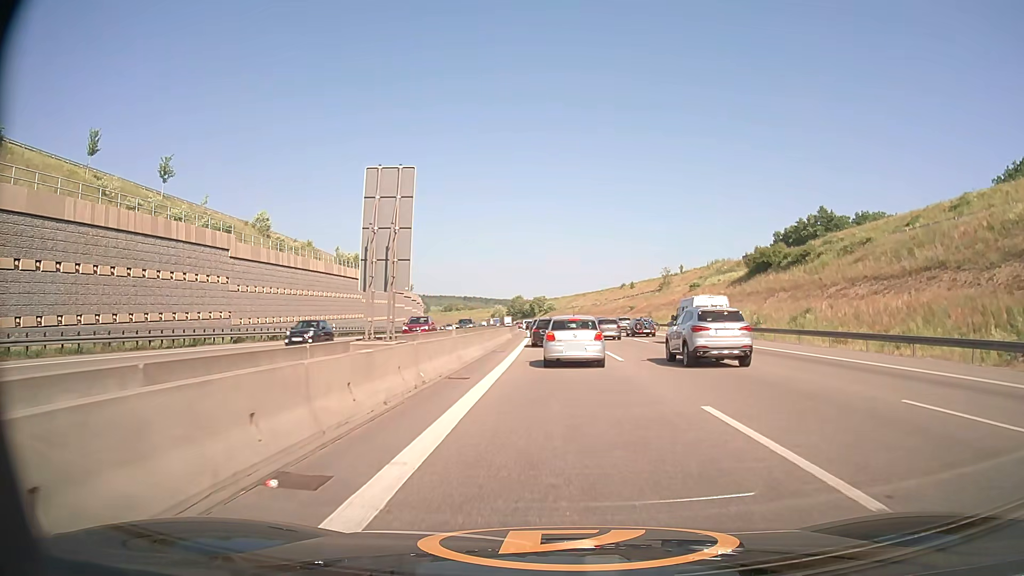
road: motorway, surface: asphalt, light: Day
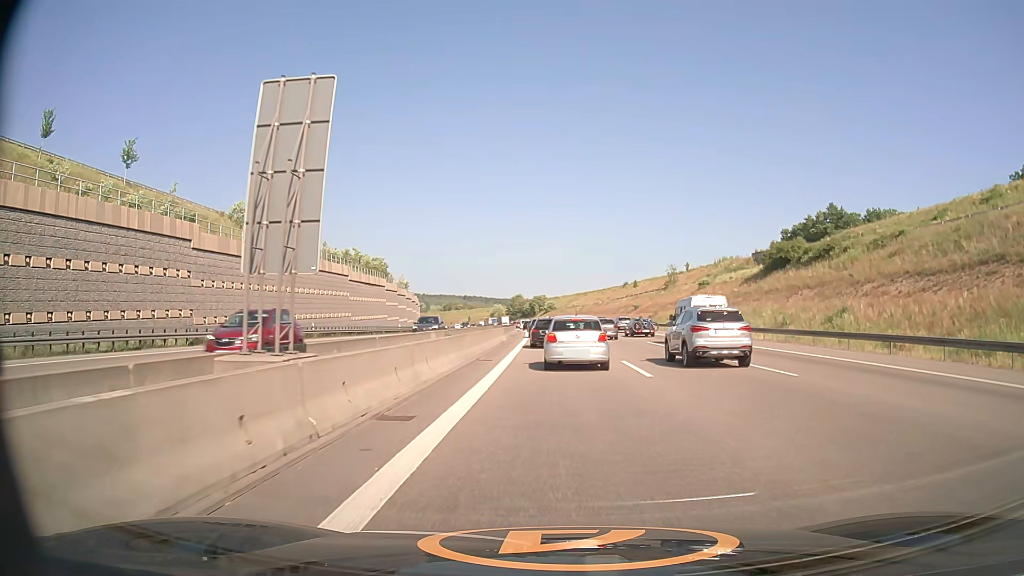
(0.0, +6.1) m; 0°
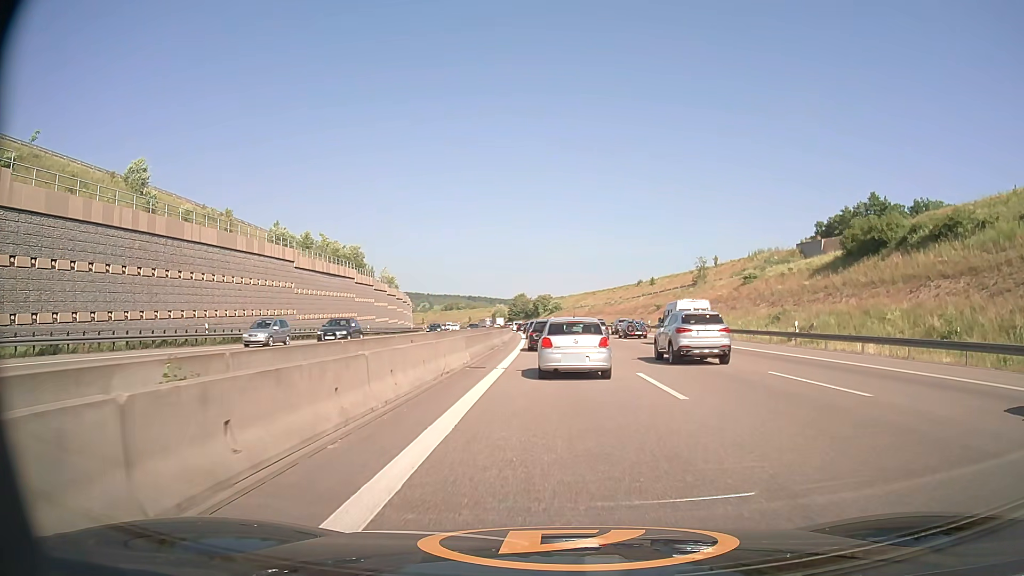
(-0.1, +21.2) m; -1°
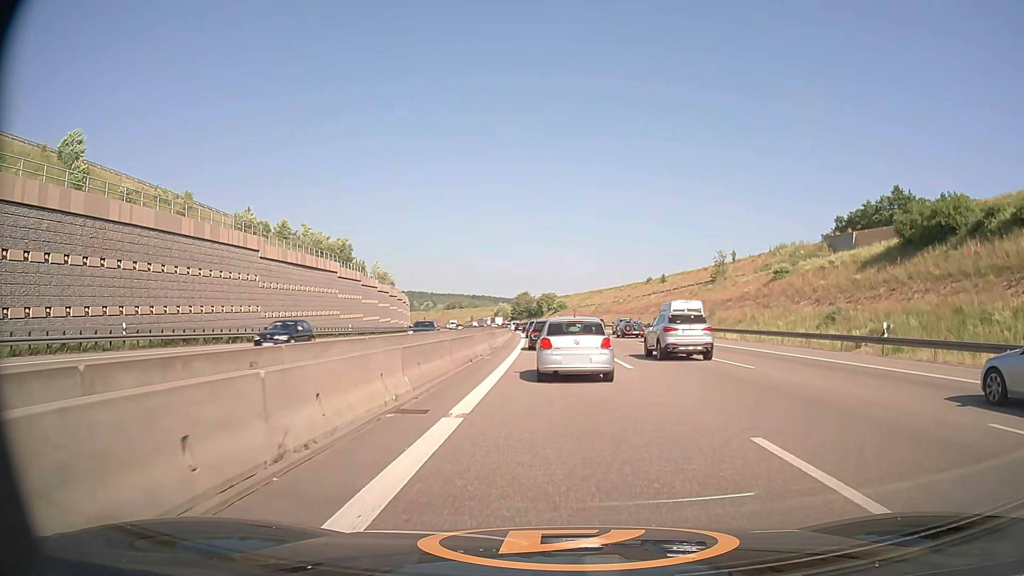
(0.0, +9.7) m; 0°
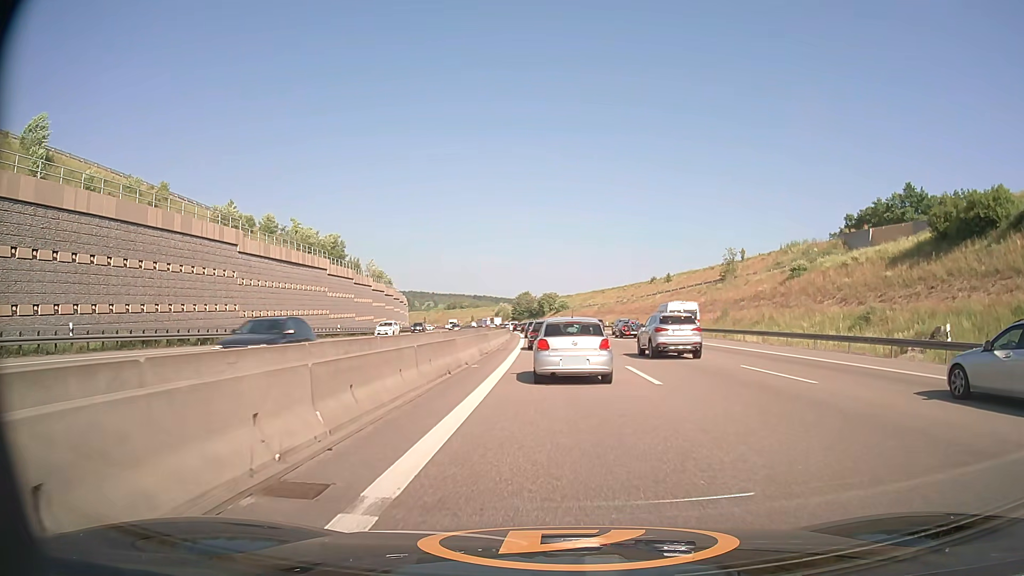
(0.0, +4.7) m; 0°
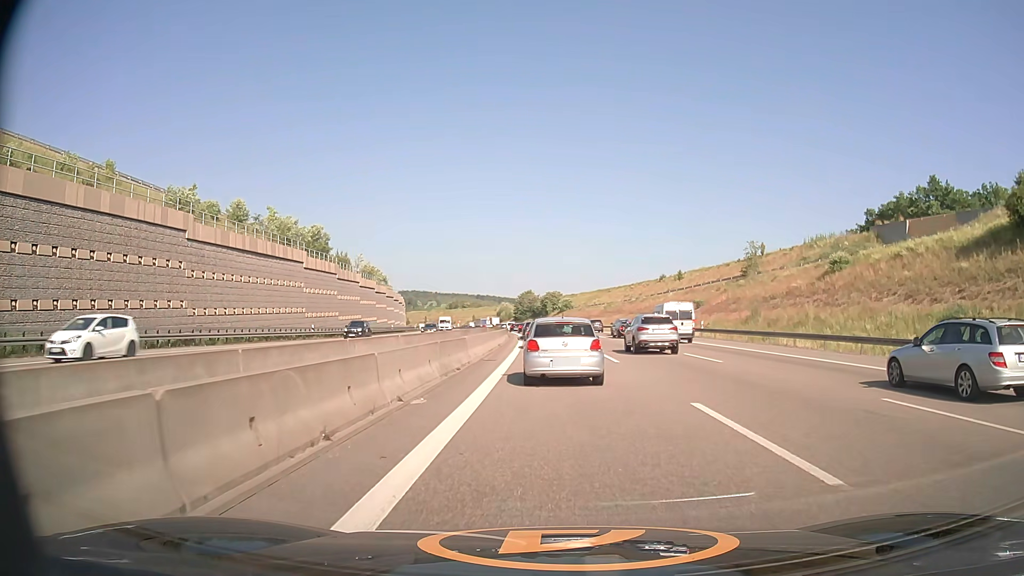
(0.0, +9.2) m; 0°
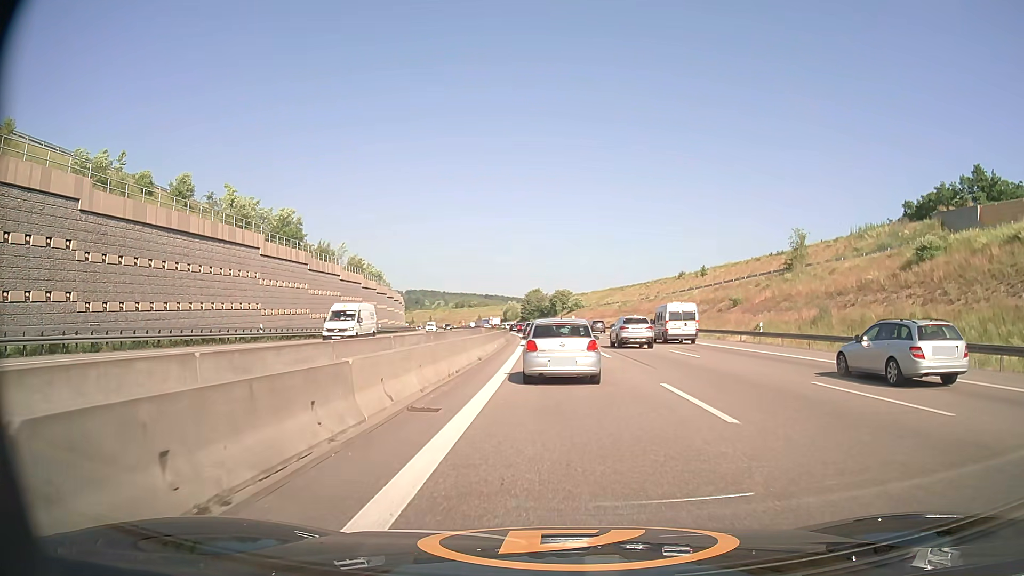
(-0.1, +13.7) m; -1°
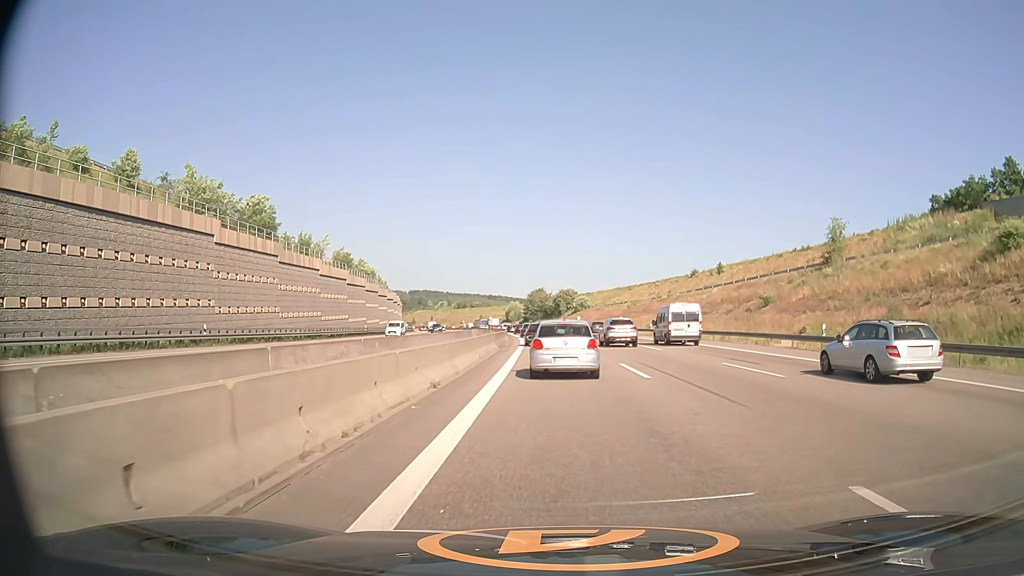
(0.0, +9.6) m; 0°
(0, +10) (0, +20) (0, +30) (-1, +40) (-1, +50) (-1, +60) (-2, +70) (-3, +80) (-3, +90) (-4, +100) m
